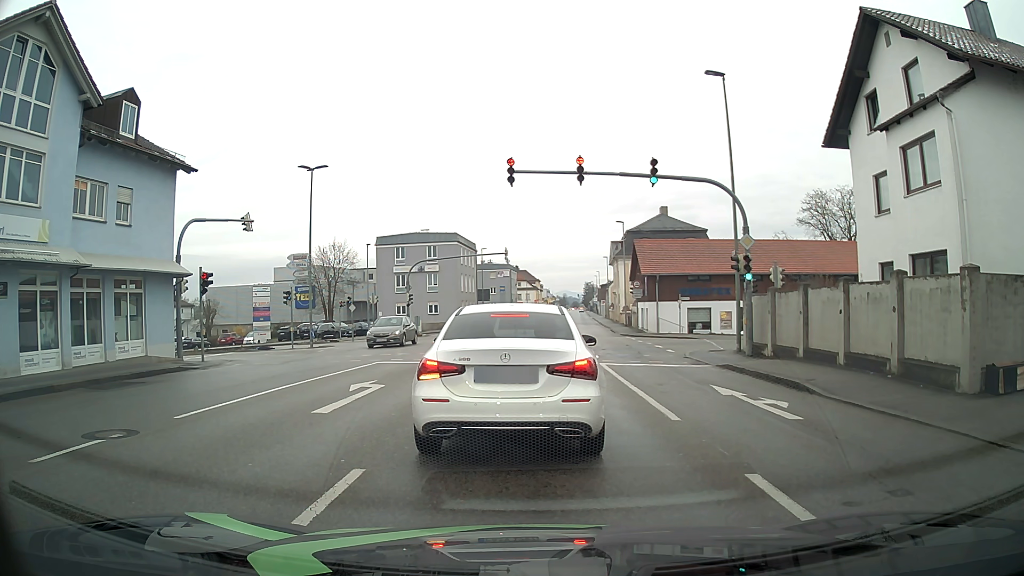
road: tertiary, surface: asphalt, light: Day
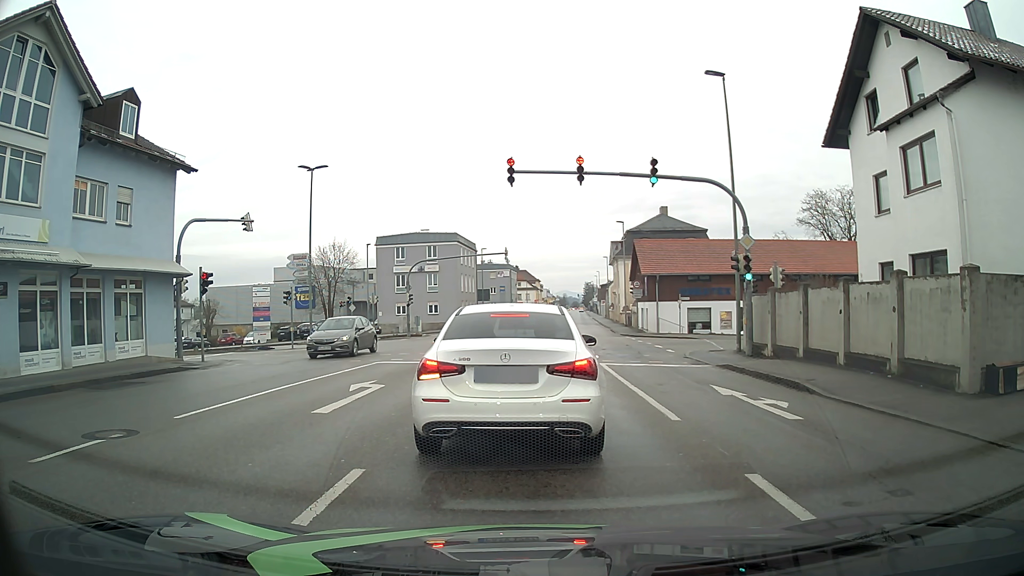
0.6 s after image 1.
(0.0, 0.0) m; 0°
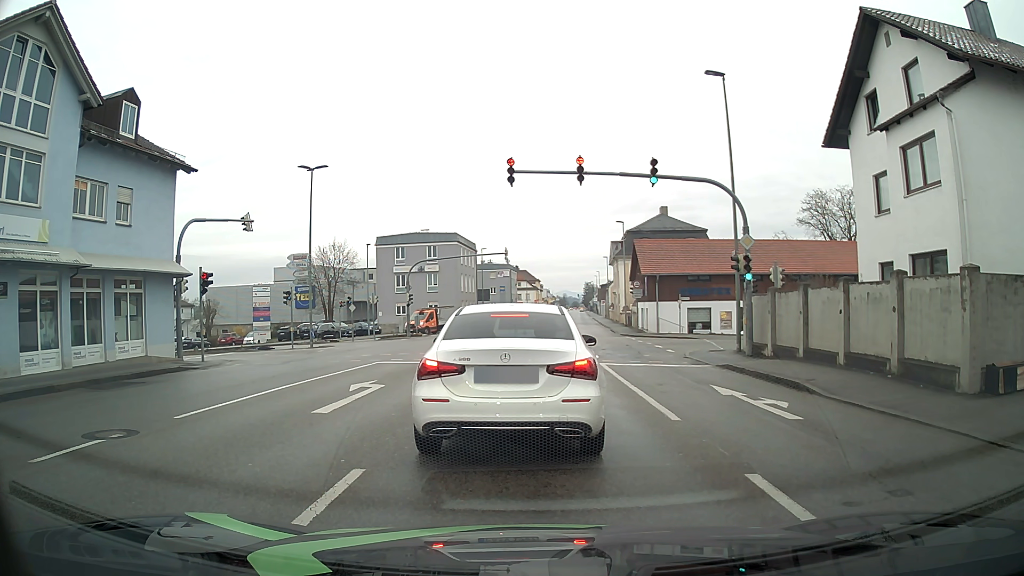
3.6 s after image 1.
(0.0, 0.0) m; 0°
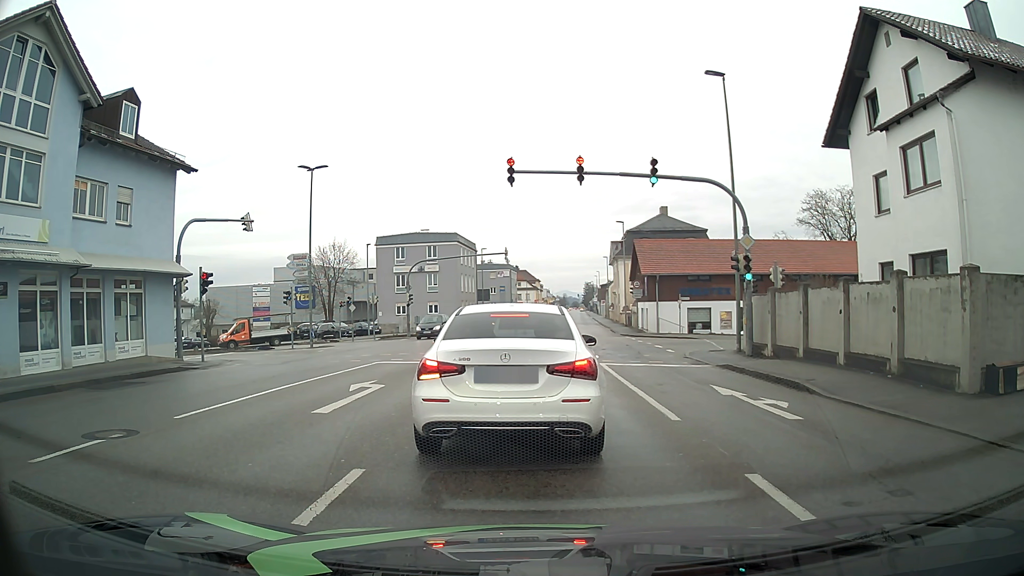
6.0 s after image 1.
(0.0, 0.0) m; 0°
(0, +10) (+1, +20) (+1, +30) (-1, +40) (-9, +45) (-18, +47) (-28, +47) (-38, +47) (-48, +48) (-58, +48) m
